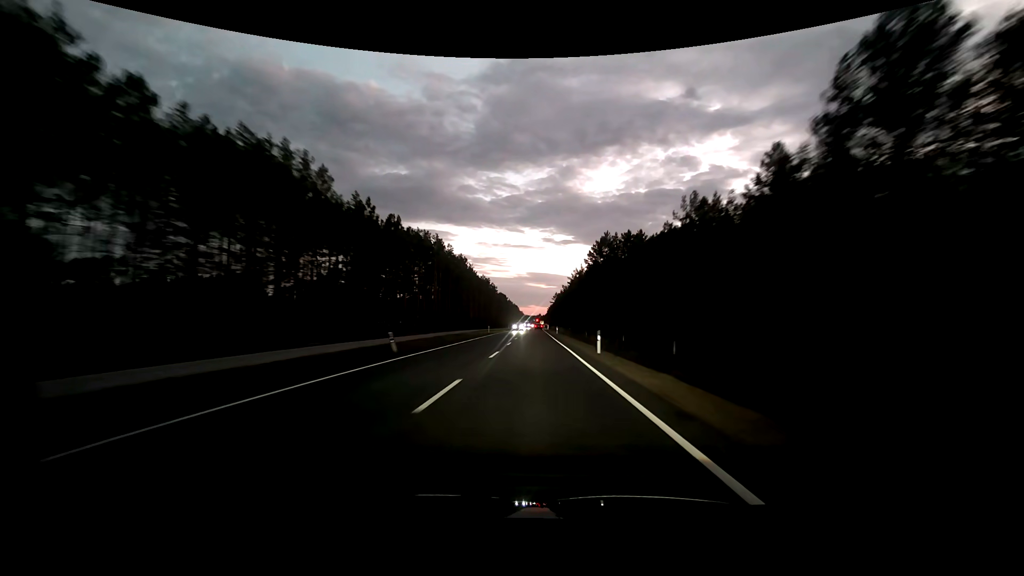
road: primary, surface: asphalt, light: Dusk
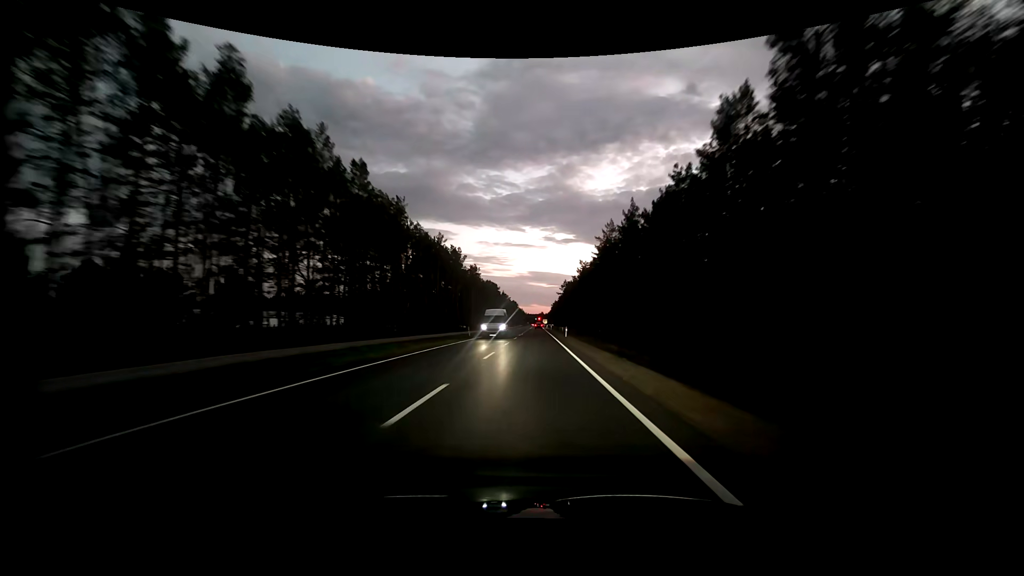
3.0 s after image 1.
(+0.1, +72.8) m; 0°
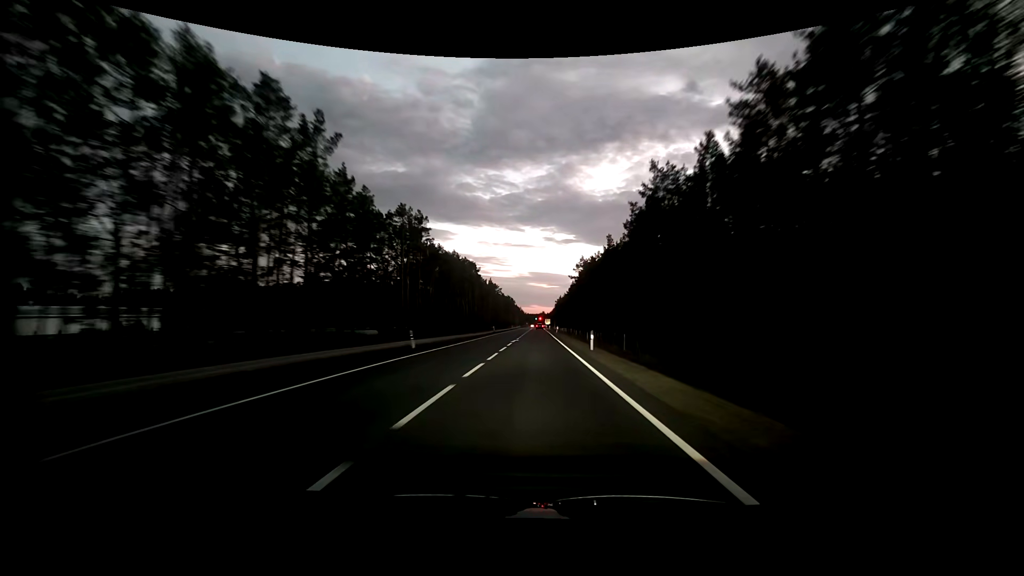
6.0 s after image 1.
(0.0, +72.8) m; 0°
(0, +10) (0, +20) (0, +30) (0, +40) (0, +50) (0, +60) (0, +70) (0, +80) (0, +90) (0, +100) m
